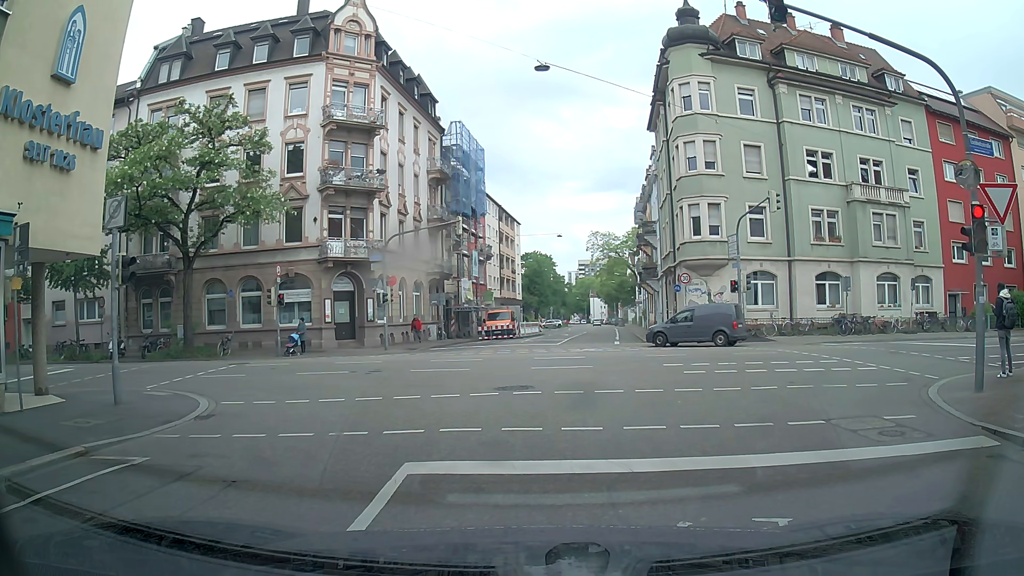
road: residential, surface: asphalt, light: Day
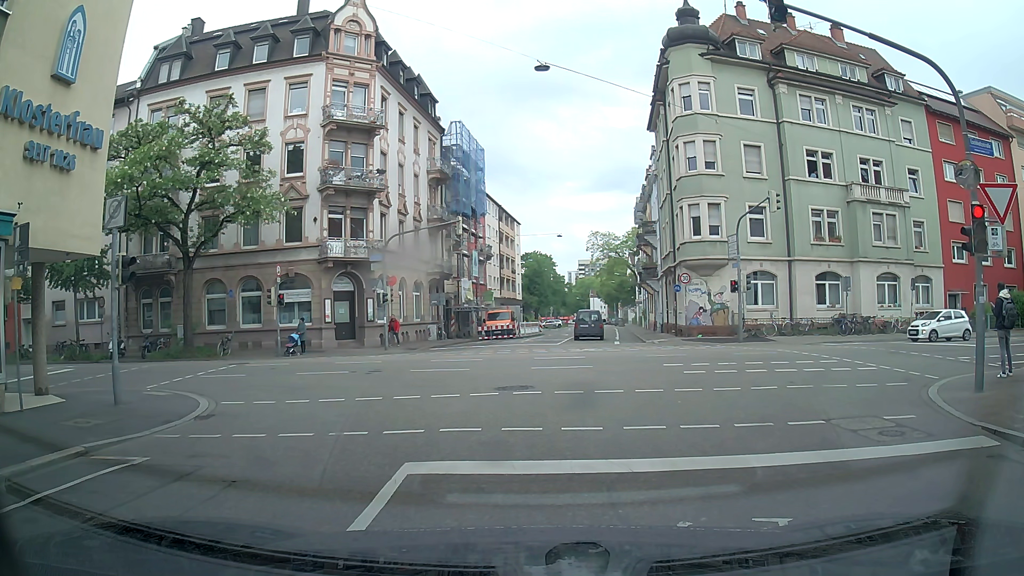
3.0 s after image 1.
(0.0, 0.0) m; 0°
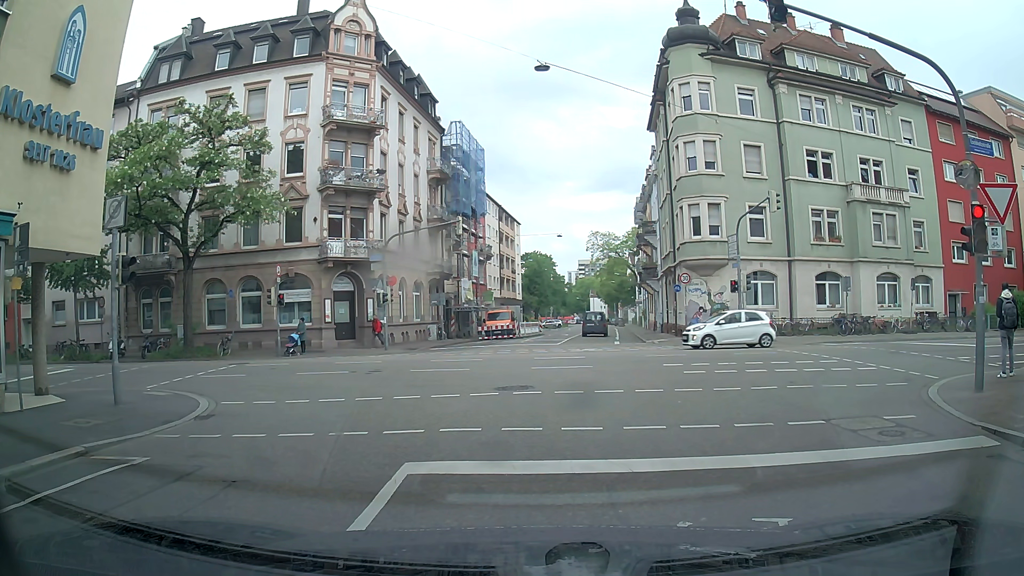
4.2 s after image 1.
(0.0, 0.0) m; 0°
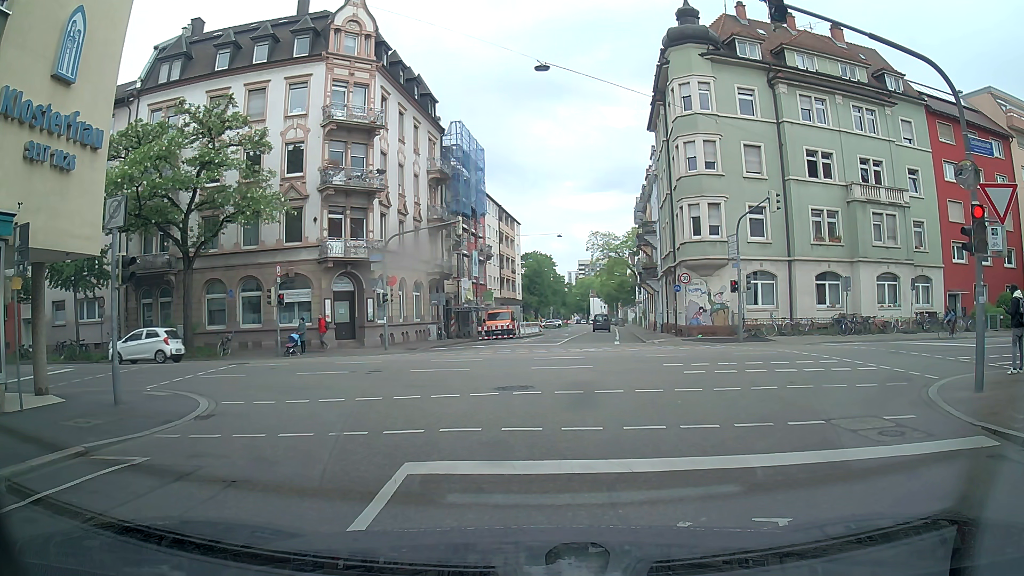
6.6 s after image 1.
(0.0, 0.0) m; 0°
